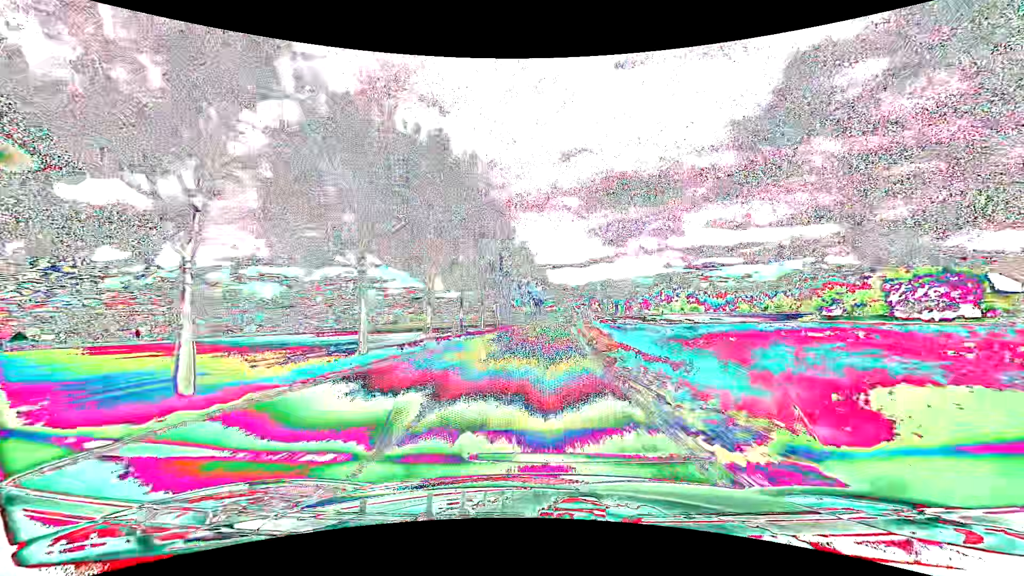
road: tertiary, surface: asphalt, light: Day
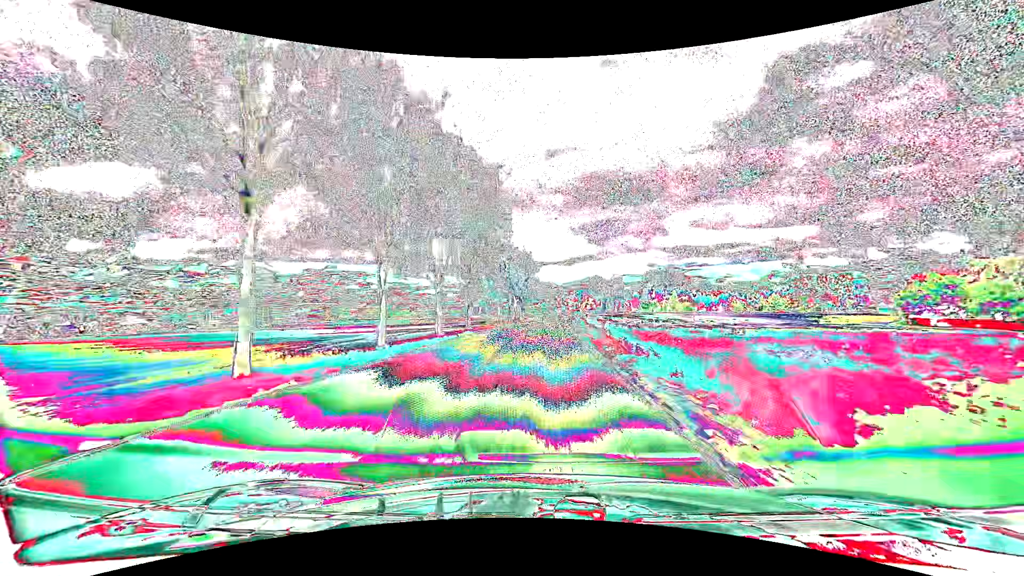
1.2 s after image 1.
(+0.5, +28.8) m; +2°
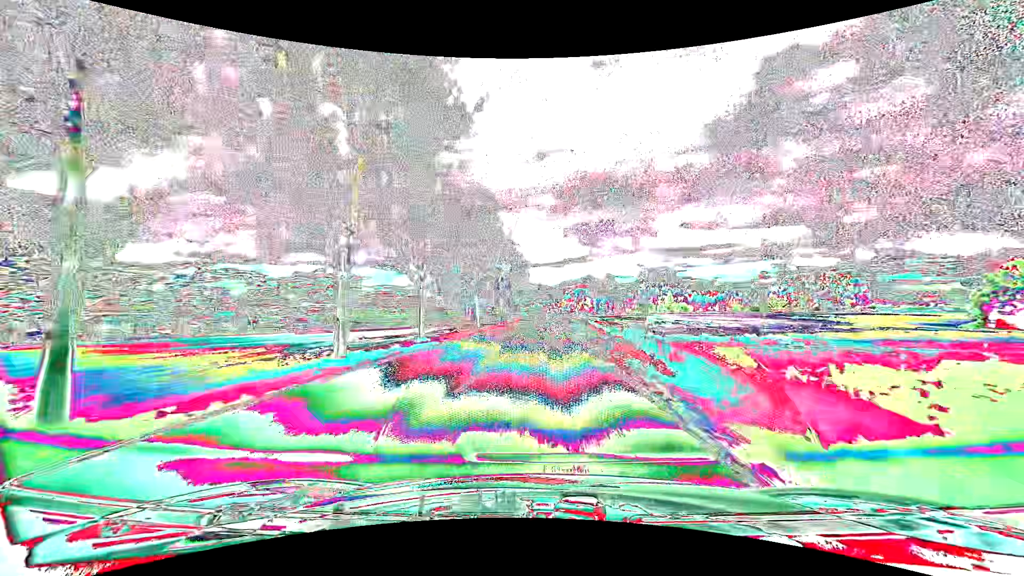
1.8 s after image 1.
(+0.1, +14.6) m; +1°
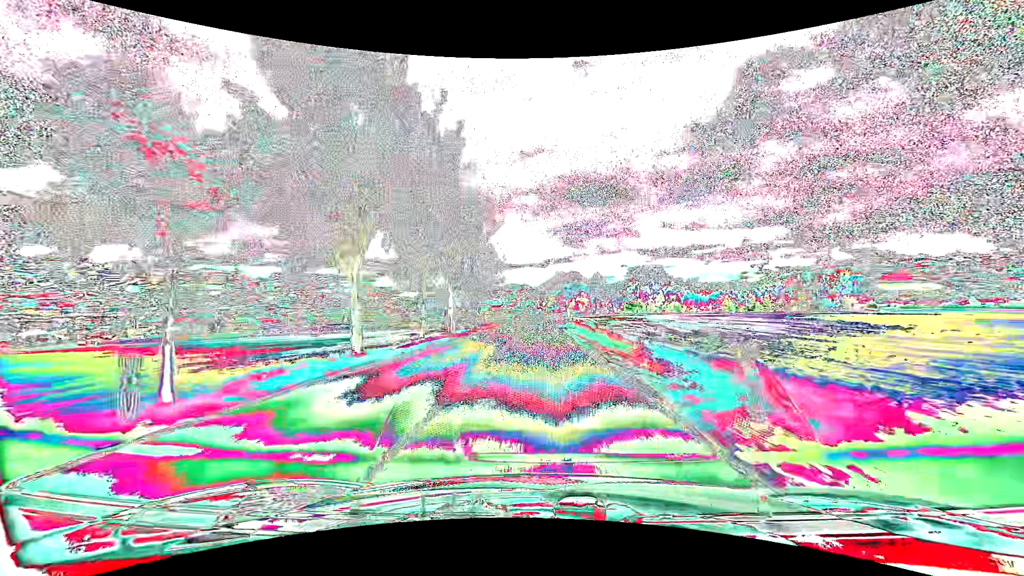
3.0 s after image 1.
(+0.4, +29.6) m; +2°
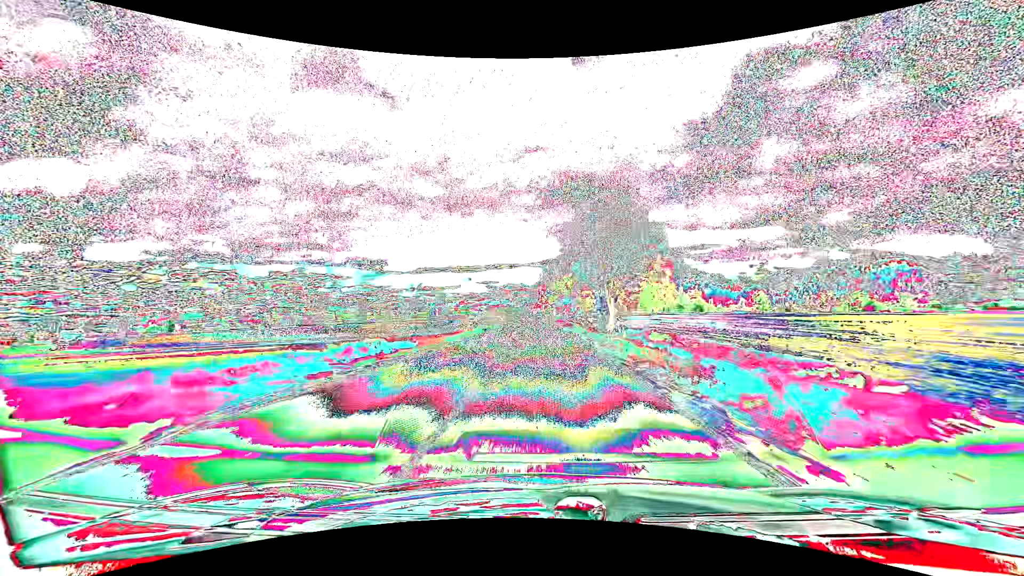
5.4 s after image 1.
(+0.1, +60.5) m; 0°
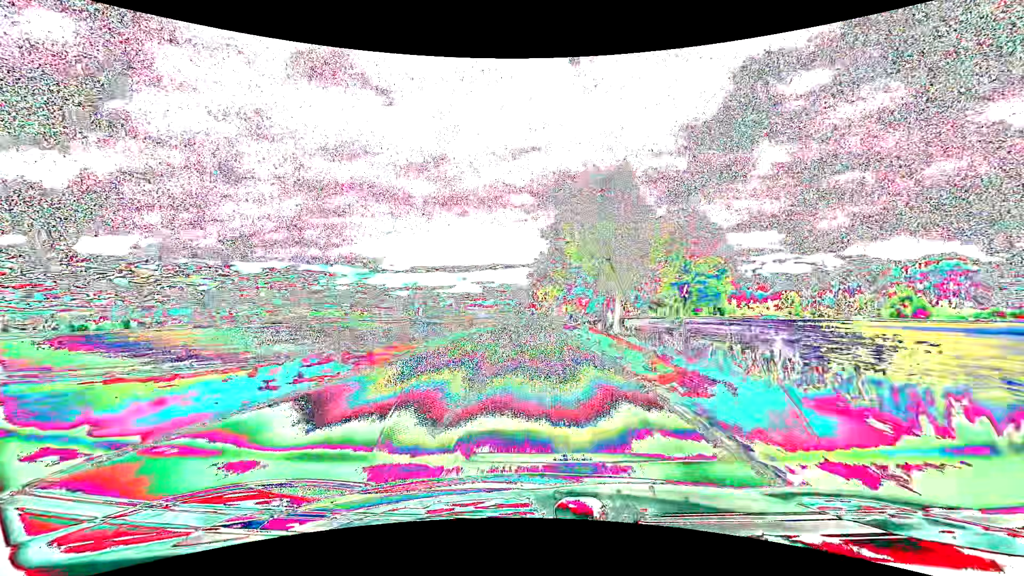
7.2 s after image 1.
(+0.5, +46.8) m; +1°
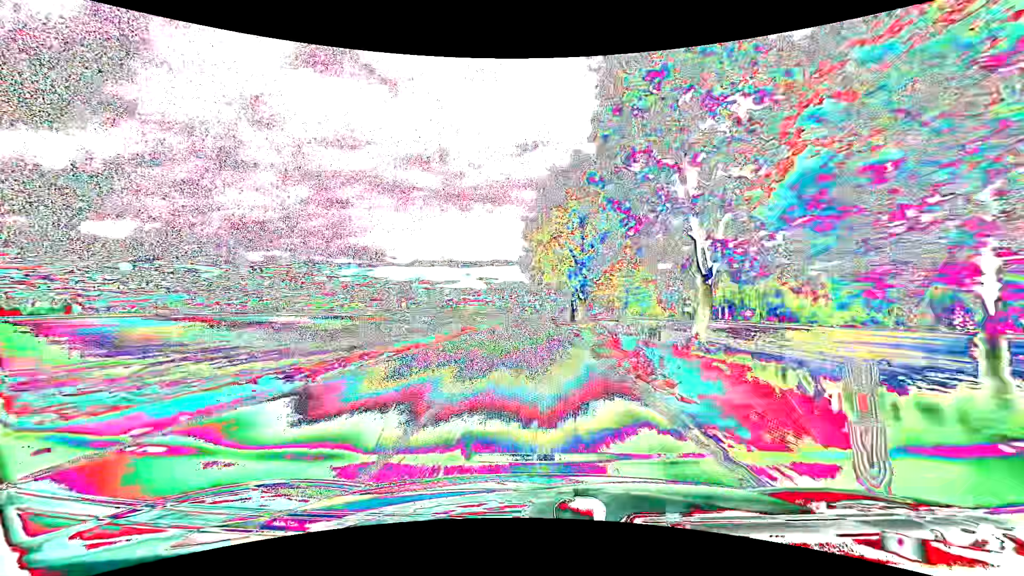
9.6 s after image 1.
(0.0, +63.8) m; 0°
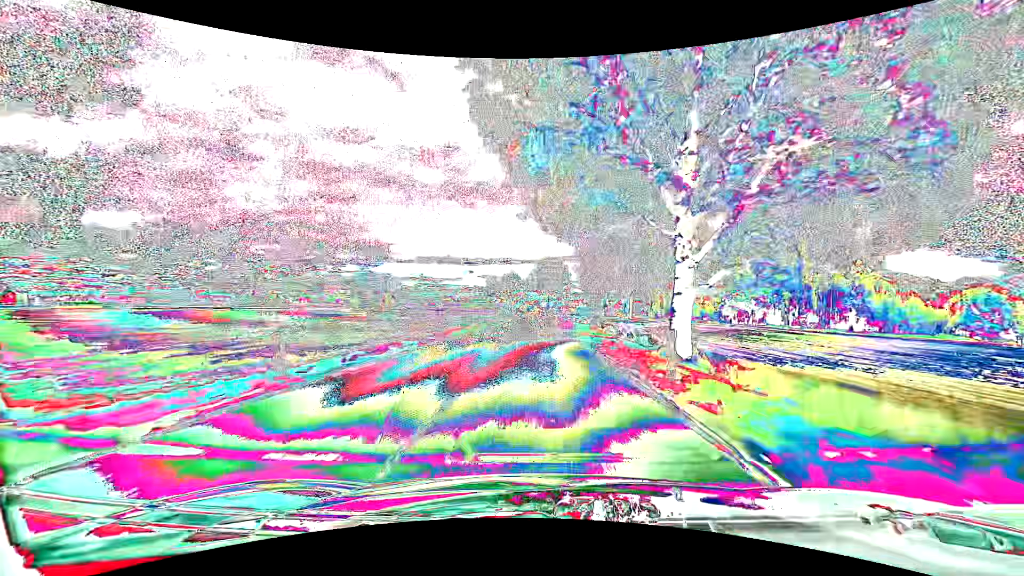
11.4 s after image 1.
(-0.3, +47.8) m; 0°
(0, +10) (0, +20) (0, +30) (0, +40) (0, +50) (0, +60) (-1, +70) (-1, +80) (-1, +90) (-2, +100) m
